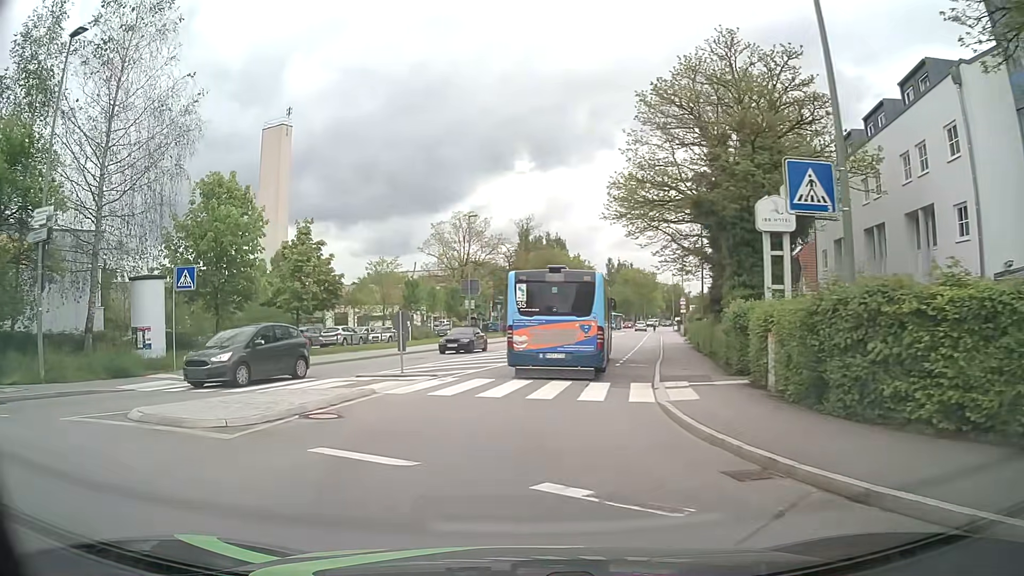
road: tertiary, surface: asphalt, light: Day
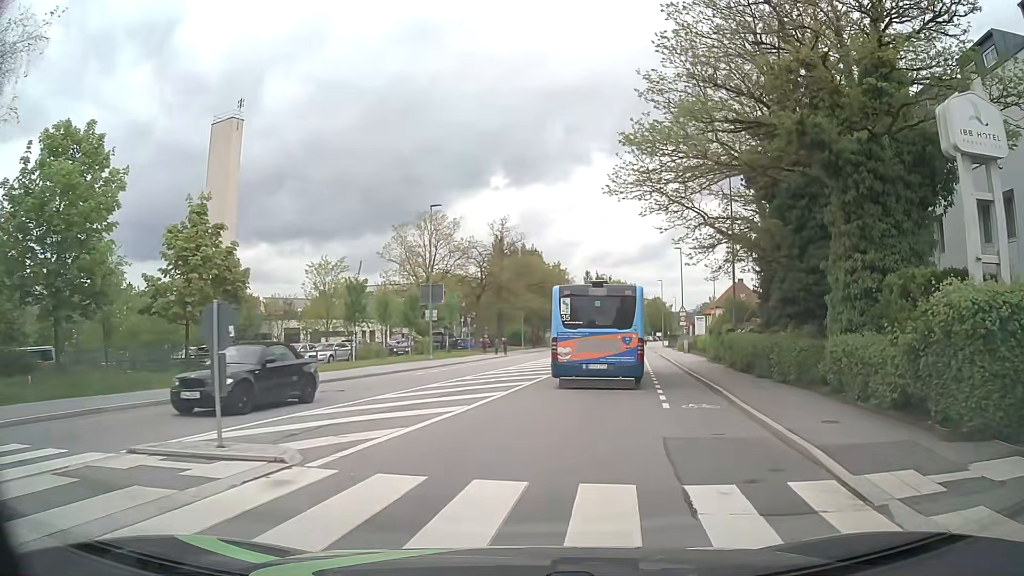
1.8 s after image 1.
(+0.1, +10.9) m; +4°
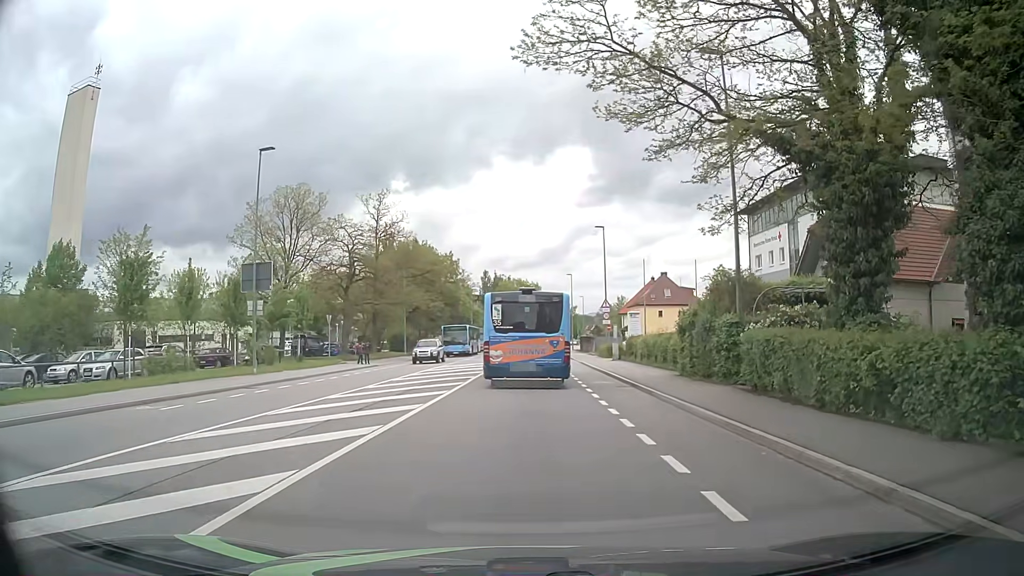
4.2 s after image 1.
(+1.1, +14.8) m; +8°
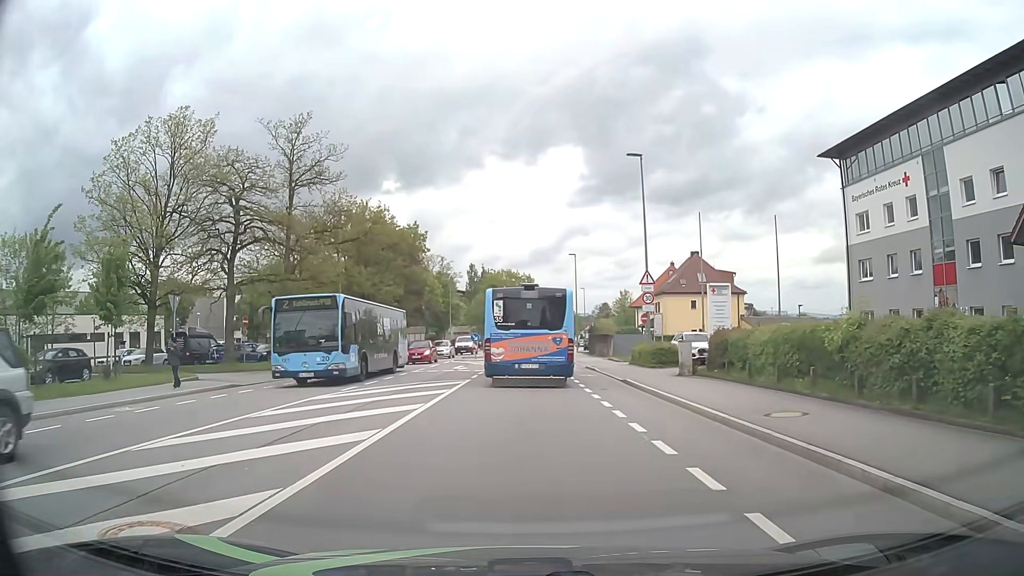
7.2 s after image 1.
(+0.1, +21.1) m; +1°
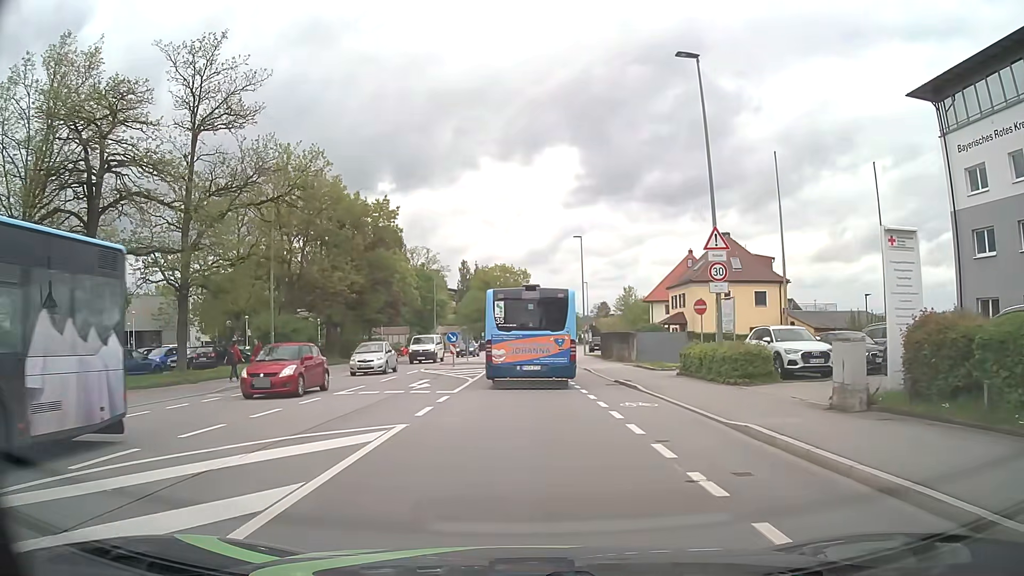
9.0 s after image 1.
(-0.1, +12.3) m; 0°
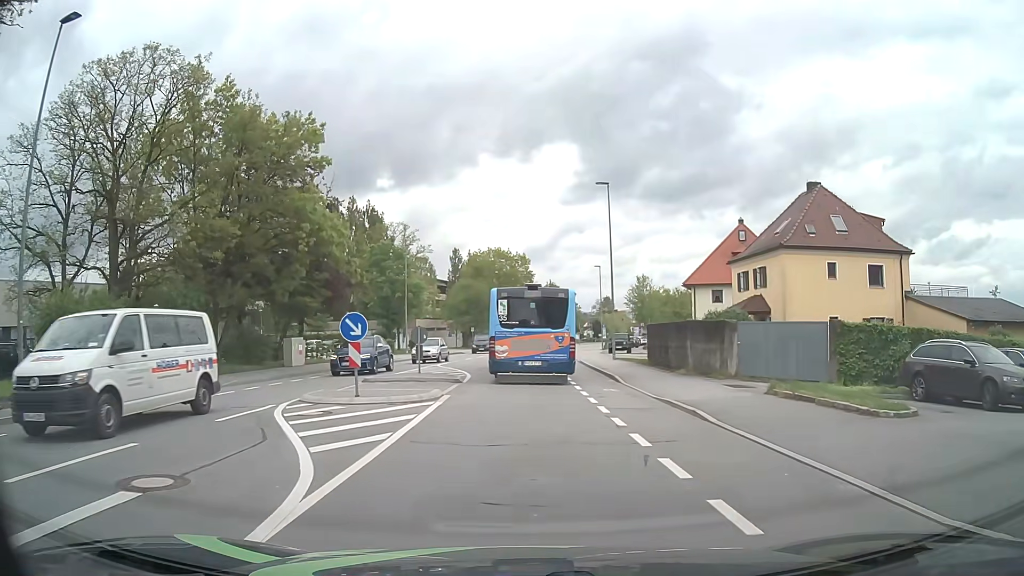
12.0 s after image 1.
(0.0, +19.3) m; 0°
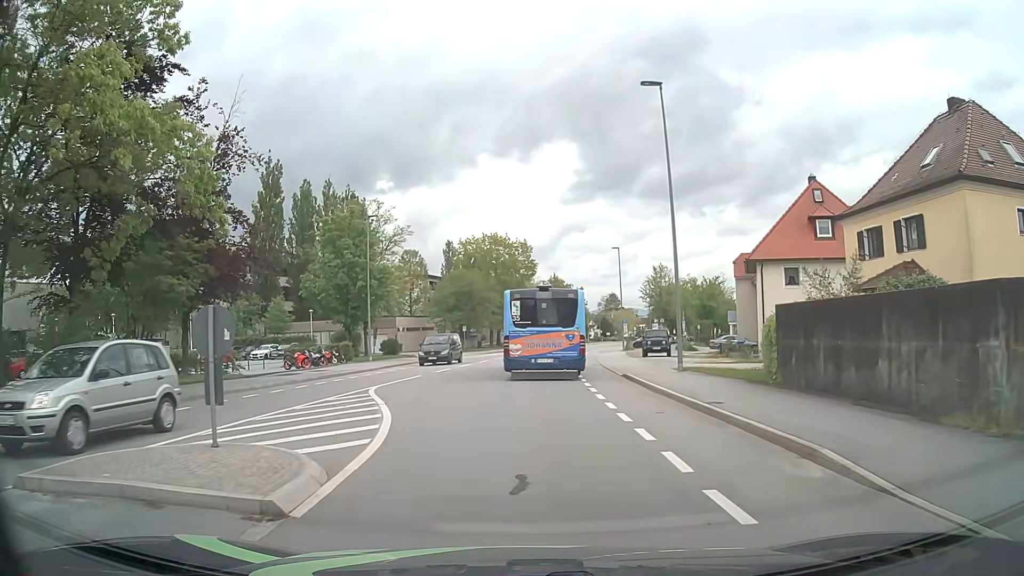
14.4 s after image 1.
(0.0, +15.9) m; 0°
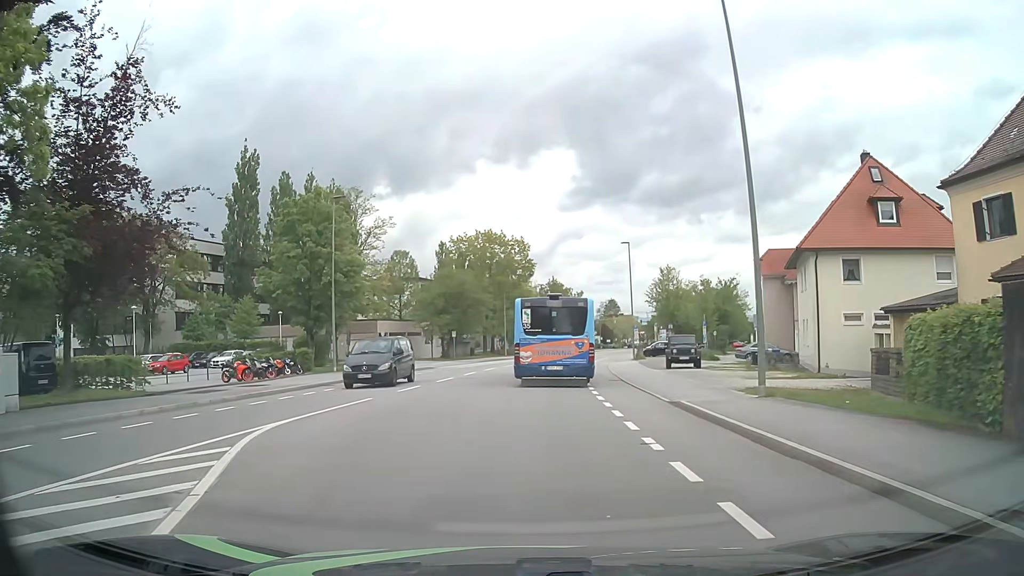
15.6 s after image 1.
(0.0, +8.3) m; 0°
